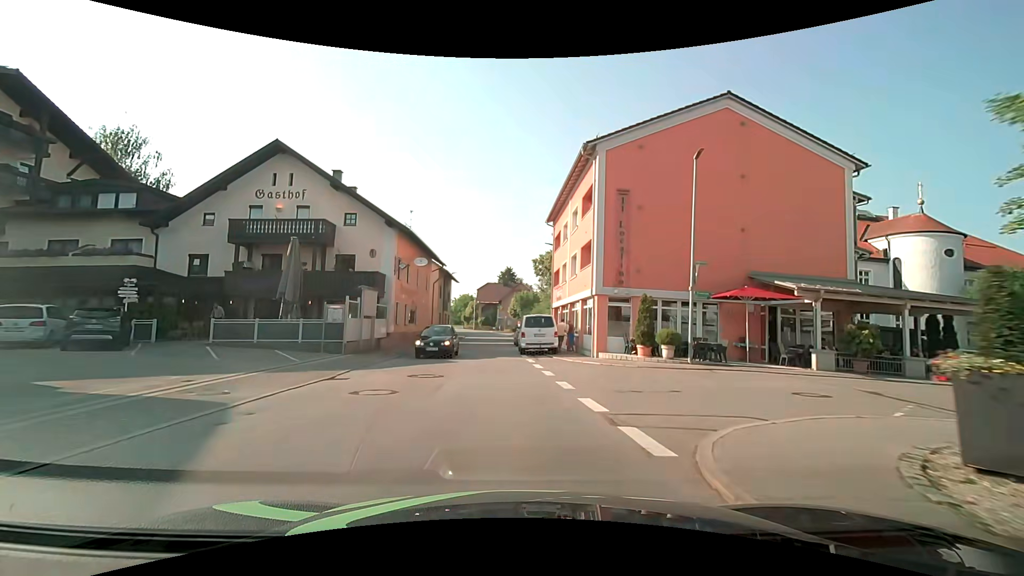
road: secondary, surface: asphalt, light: Day
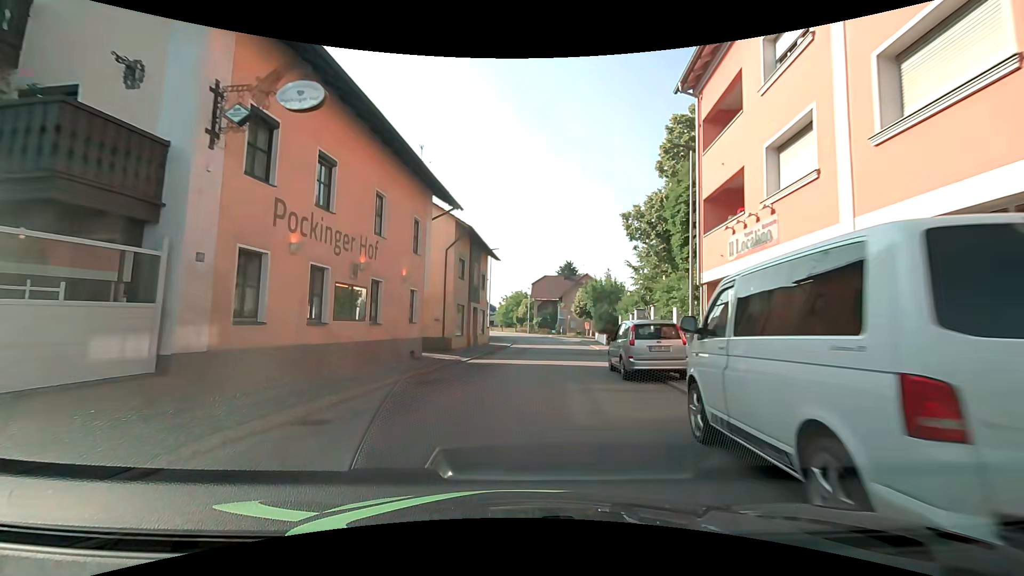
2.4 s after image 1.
(-1.3, +22.1) m; -8°
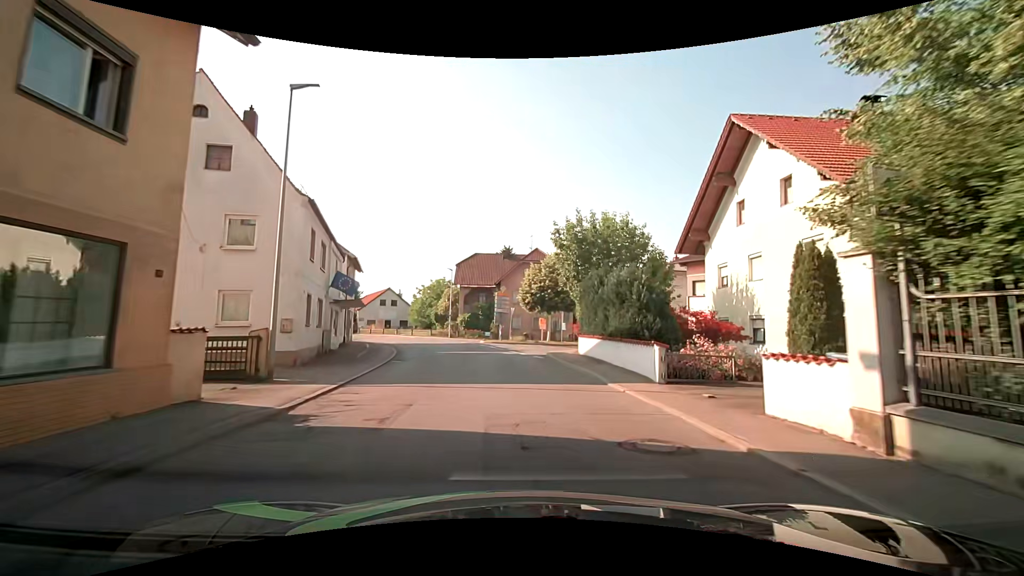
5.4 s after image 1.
(+2.3, +29.5) m; +8°
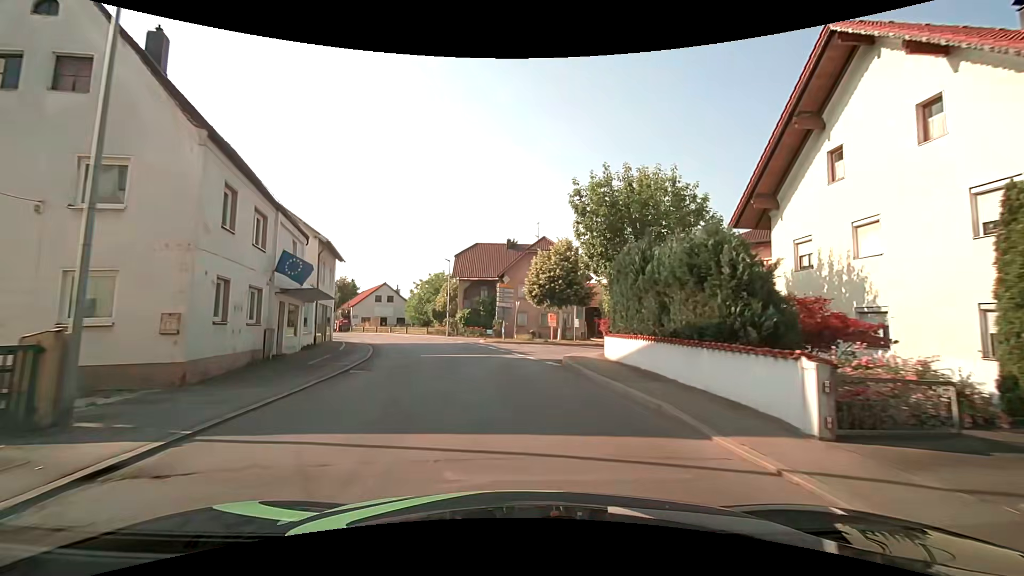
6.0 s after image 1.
(0.0, +6.2) m; -1°
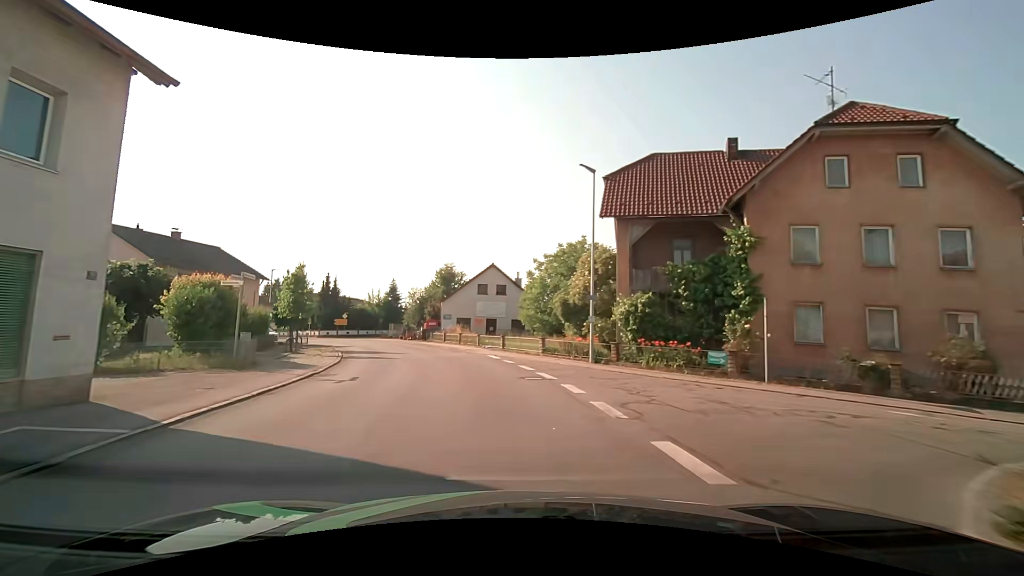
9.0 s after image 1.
(-4.0, +32.6) m; -16°
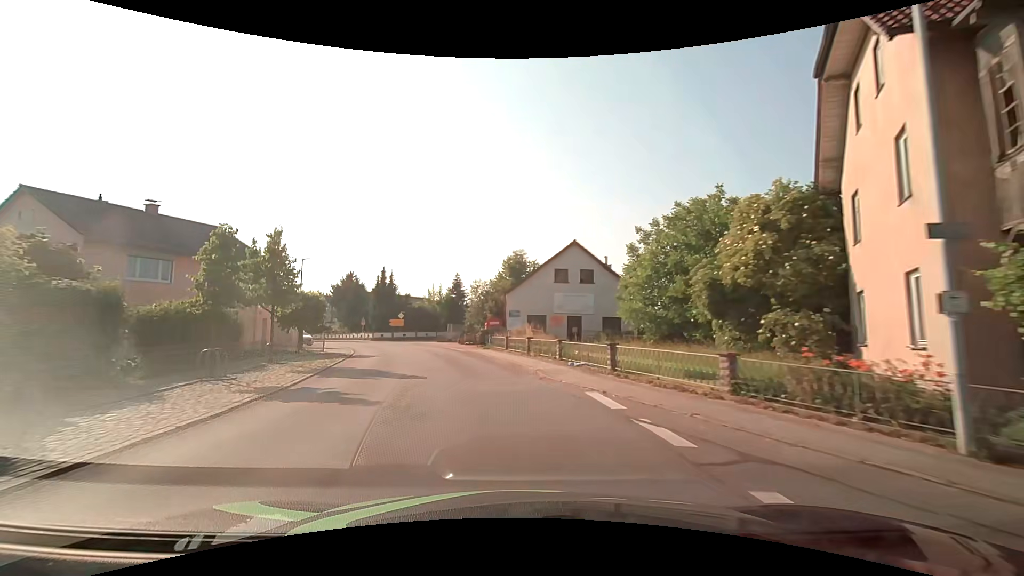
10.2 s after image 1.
(-1.0, +13.7) m; -9°
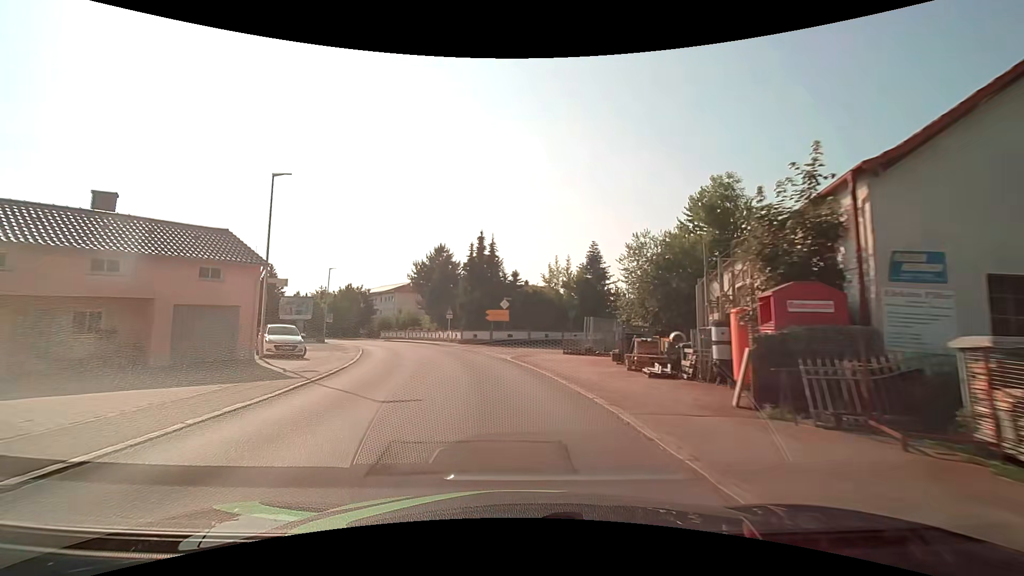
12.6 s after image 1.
(-4.0, +28.2) m; -15°
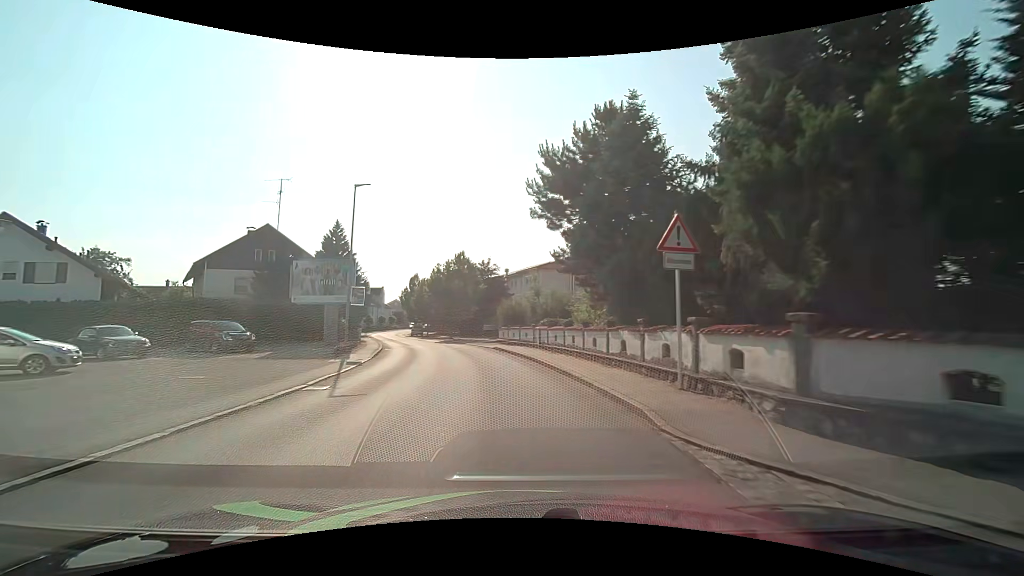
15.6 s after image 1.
(-5.5, +36.1) m; -18°
(0, +10) (-2, +20) (-3, +30) (-6, +39) (-9, +49) (-12, +58) (-15, +68) (-18, +77) (-21, +87) (-23, +97) m
